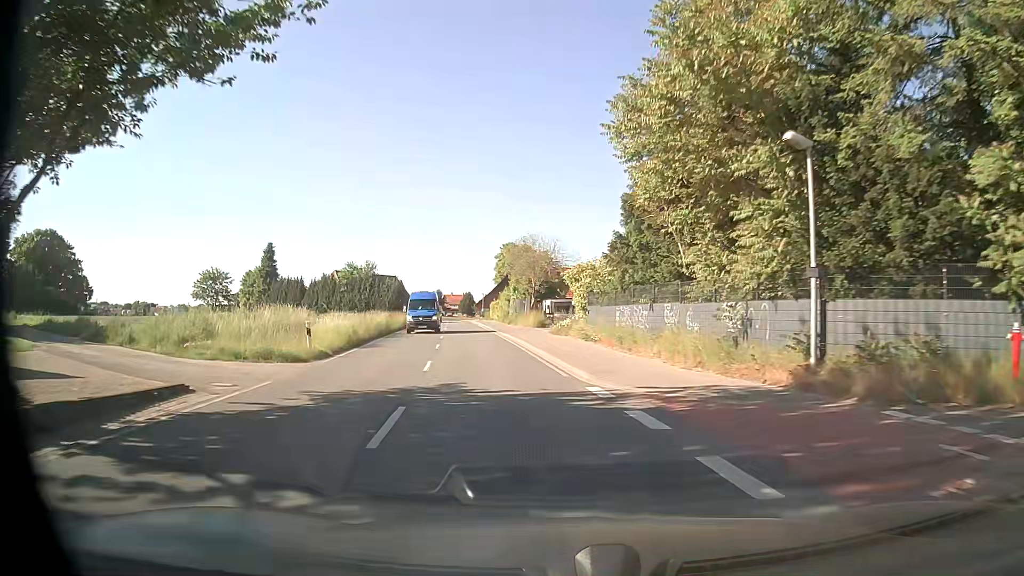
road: secondary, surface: asphalt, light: Day
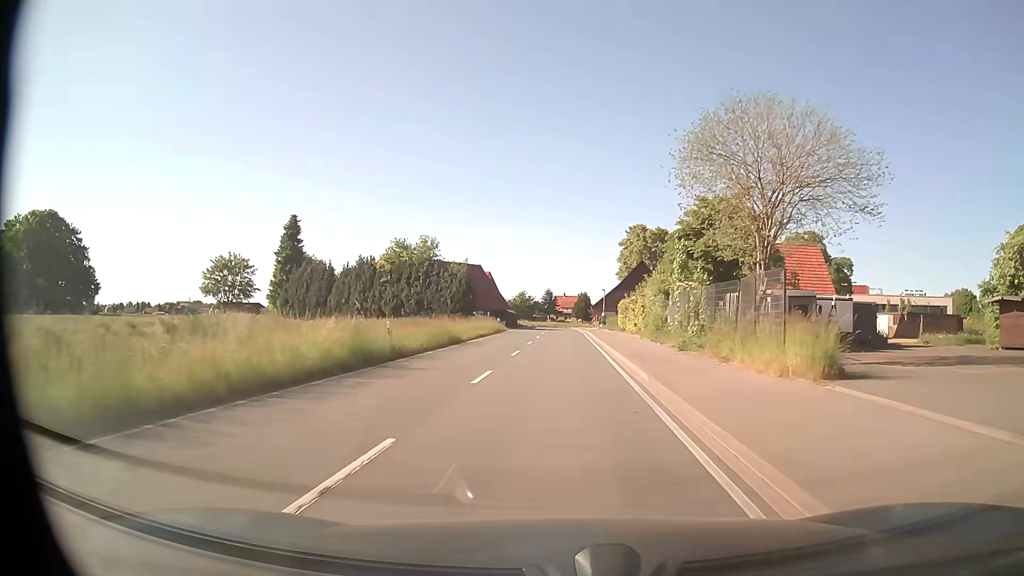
(-4.7, +39.1) m; -10°
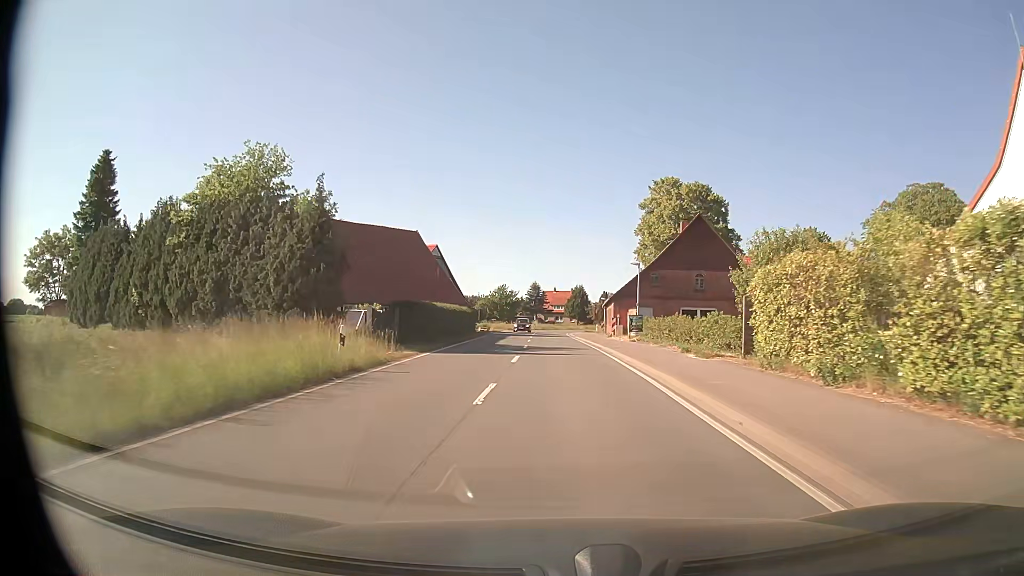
(-0.2, +39.7) m; 0°
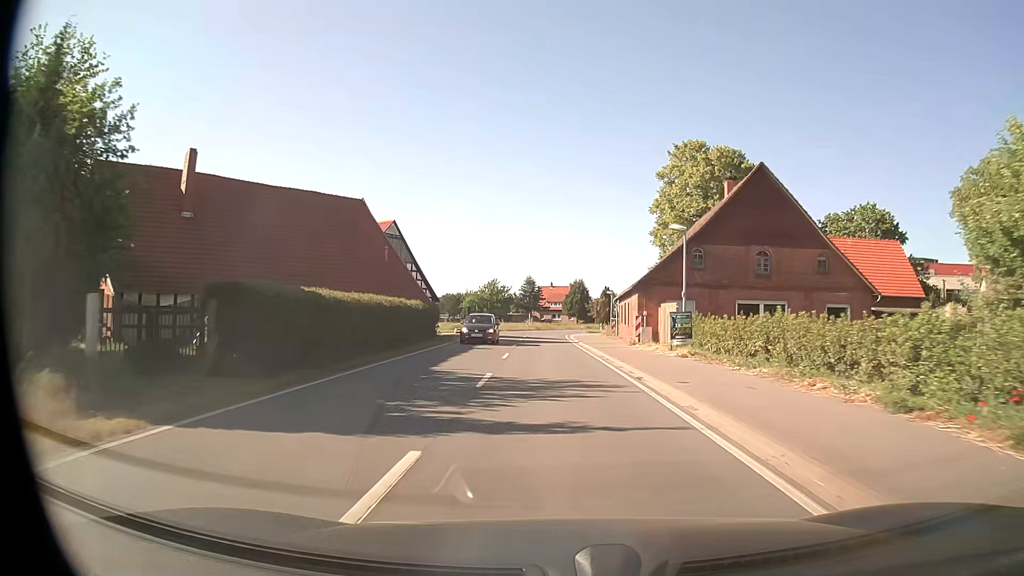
(+0.1, +15.9) m; +1°
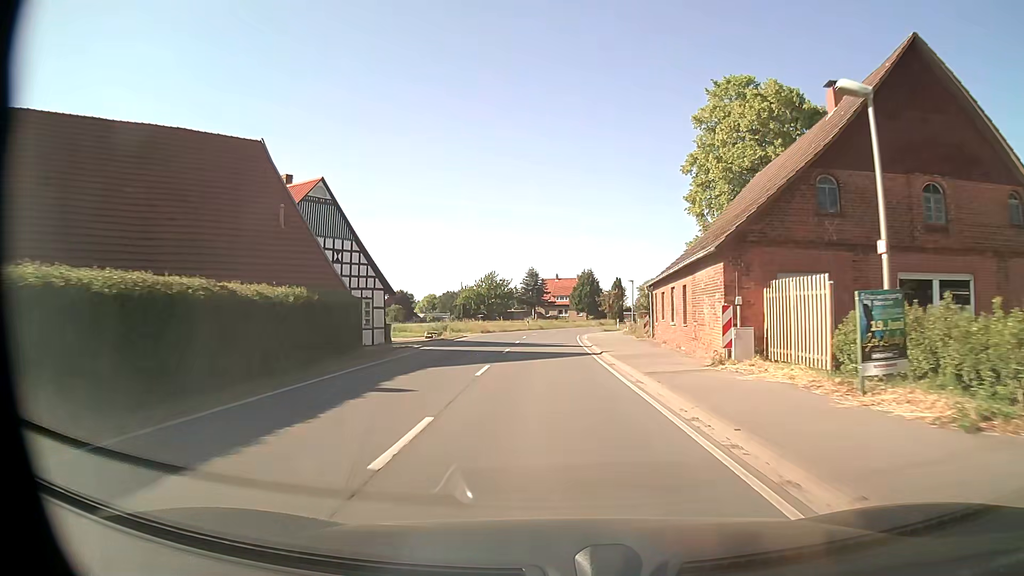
(0.0, +16.0) m; 0°
